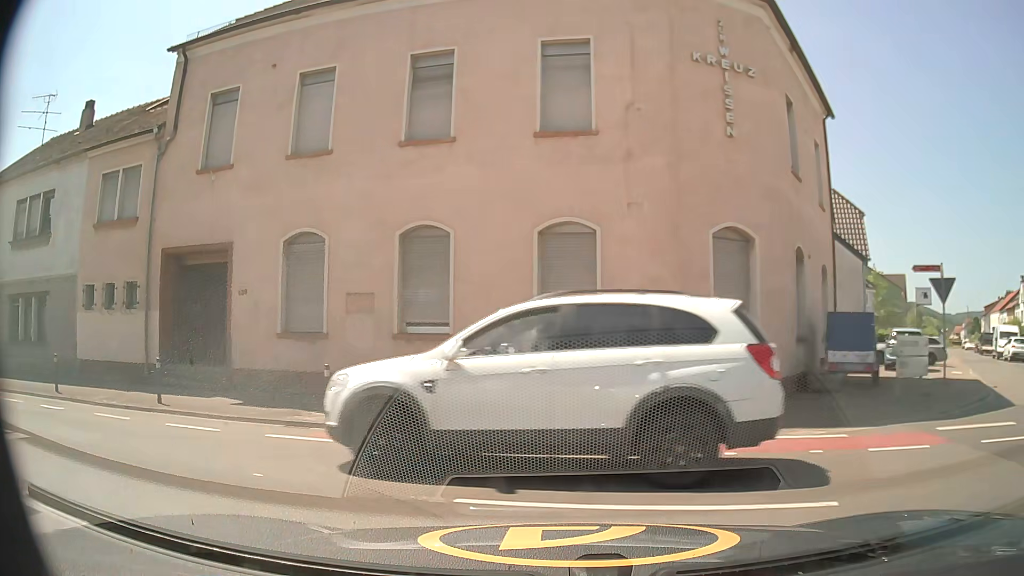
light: Day
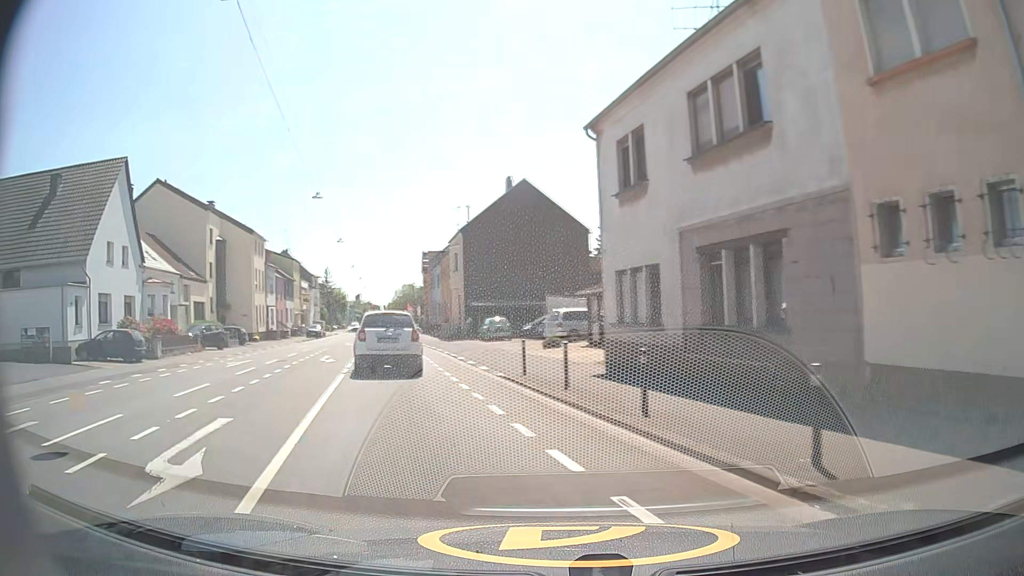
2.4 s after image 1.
(-6.1, +9.0) m; -65°
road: secondary
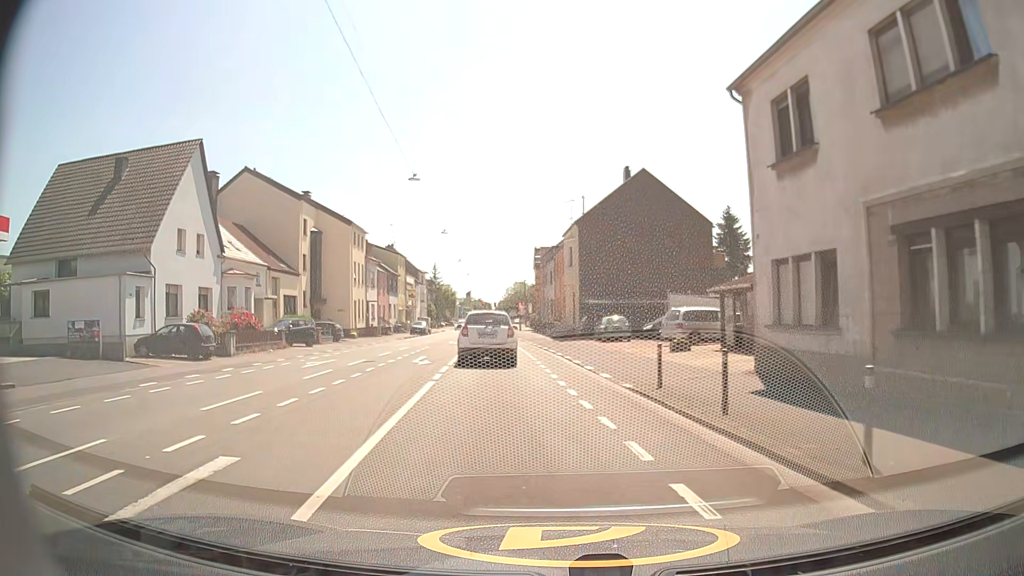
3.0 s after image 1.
(-0.4, +3.5) m; -11°
